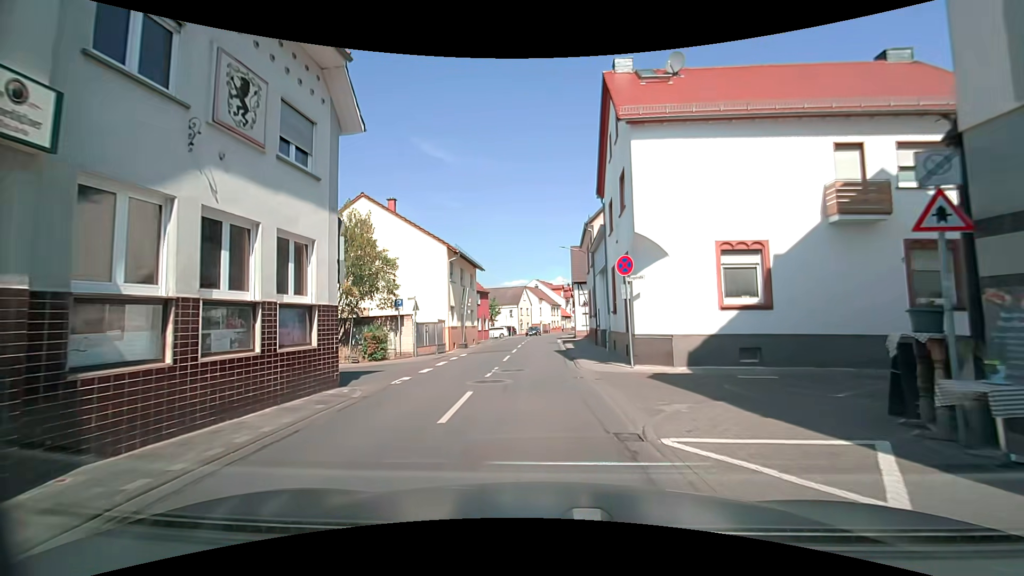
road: tertiary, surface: asphalt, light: Day
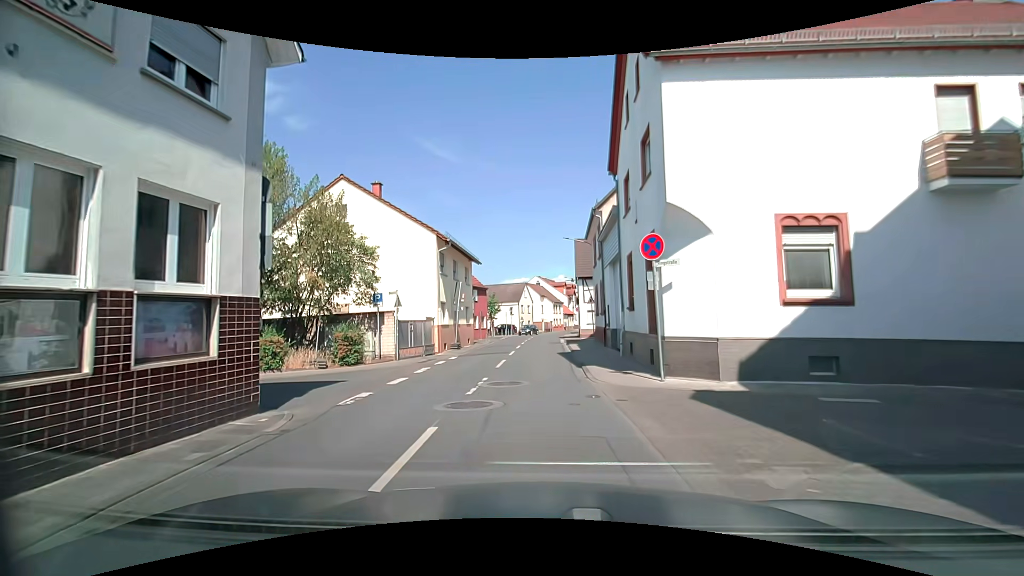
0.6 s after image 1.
(-0.1, +3.4) m; -1°
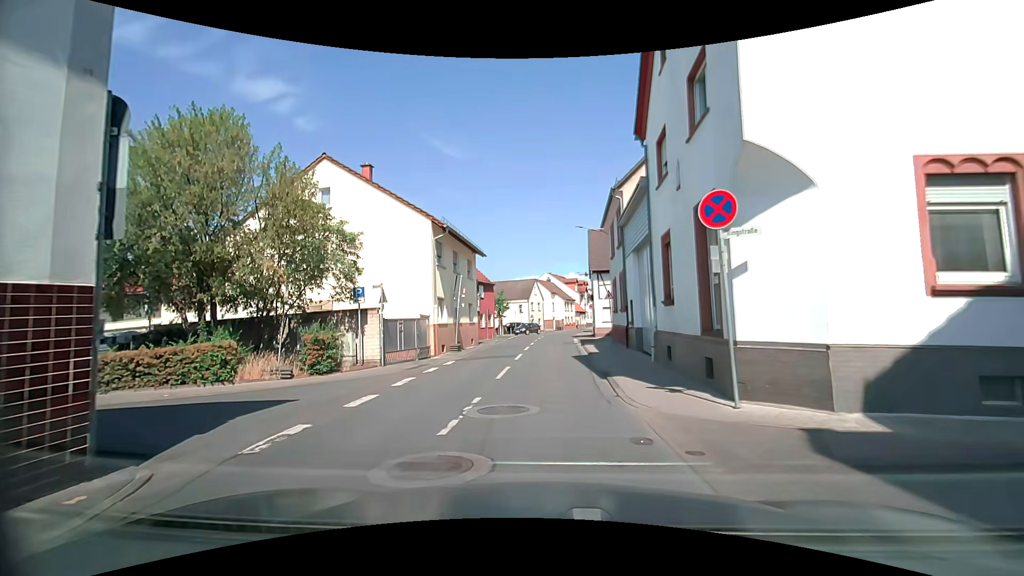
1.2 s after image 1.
(0.0, +3.5) m; -2°
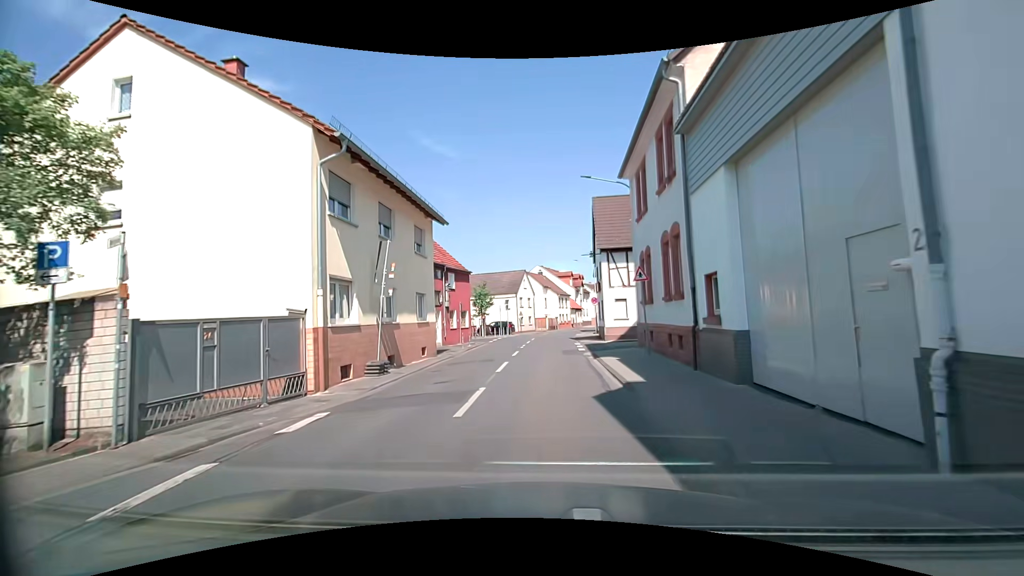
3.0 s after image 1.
(+0.1, +11.2) m; -1°
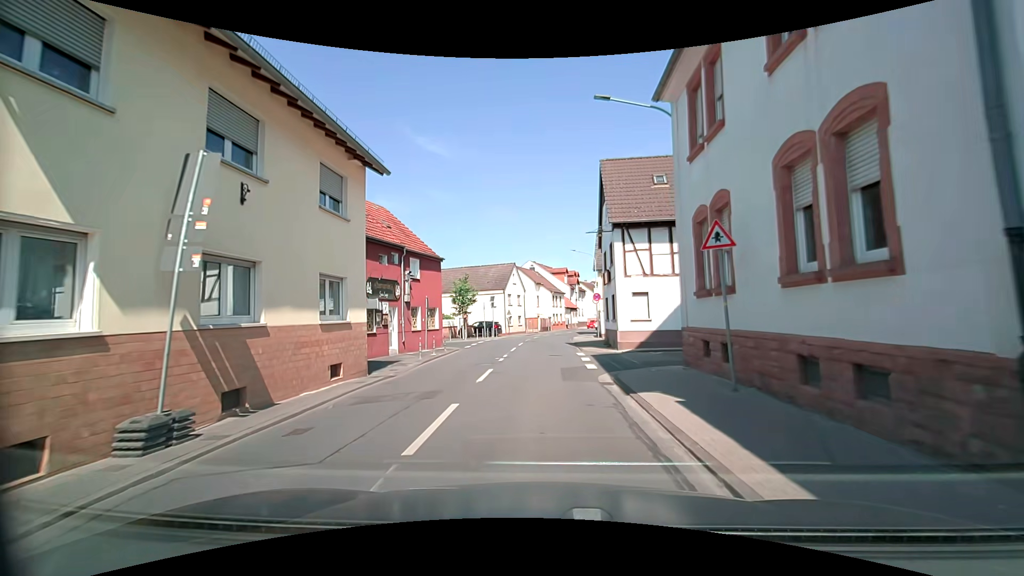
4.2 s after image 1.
(+0.3, +8.1) m; +2°
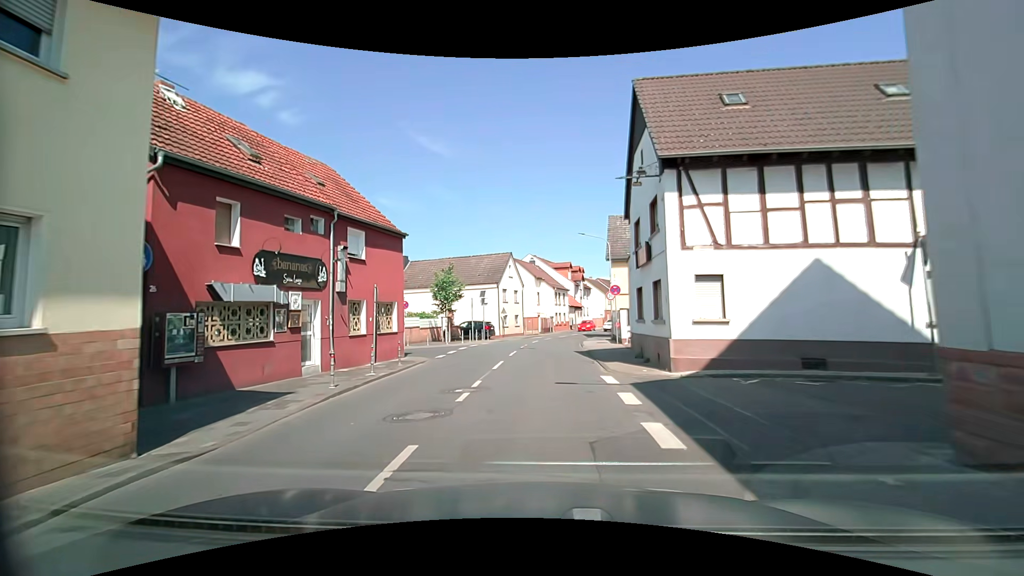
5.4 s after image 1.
(0.0, +8.6) m; +1°
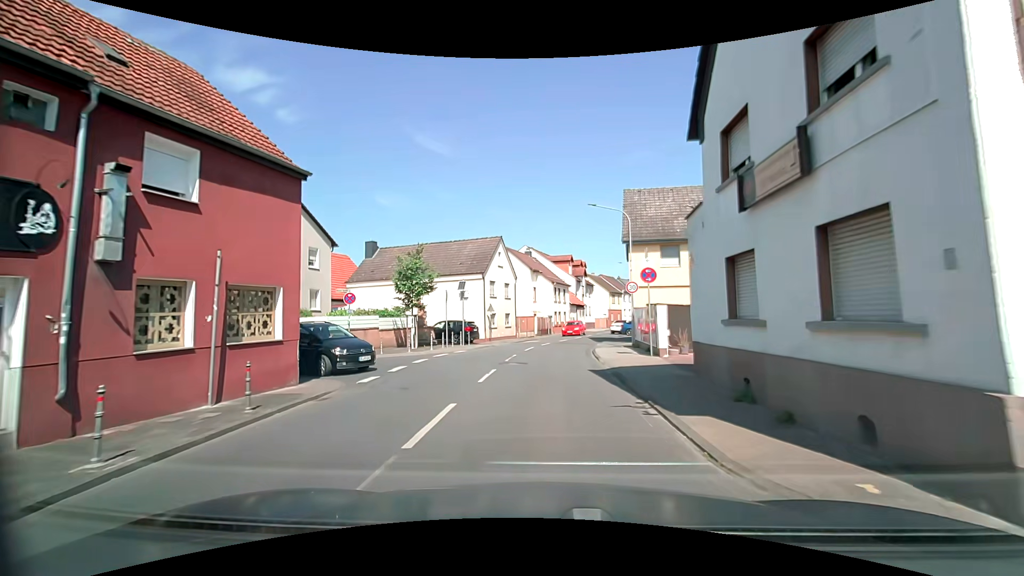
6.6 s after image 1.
(0.0, +9.2) m; +1°
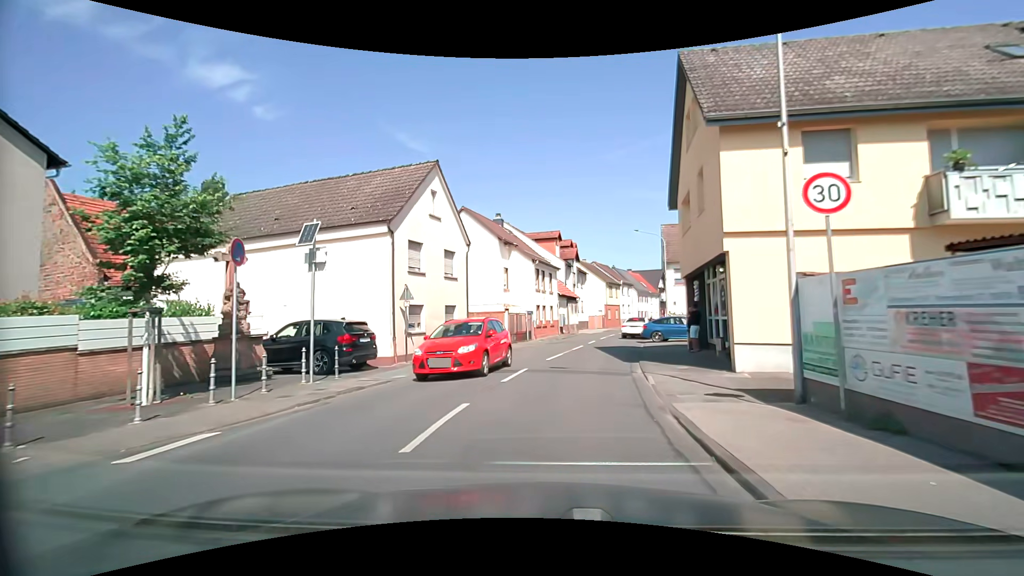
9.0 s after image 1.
(0.0, +18.2) m; +1°
(0, +10) (+2, +20) (+3, +30) (+4, +40) (+7, +49) (+11, +58) (+14, +68) (+18, +77) (+23, +86) (+27, +95) m
